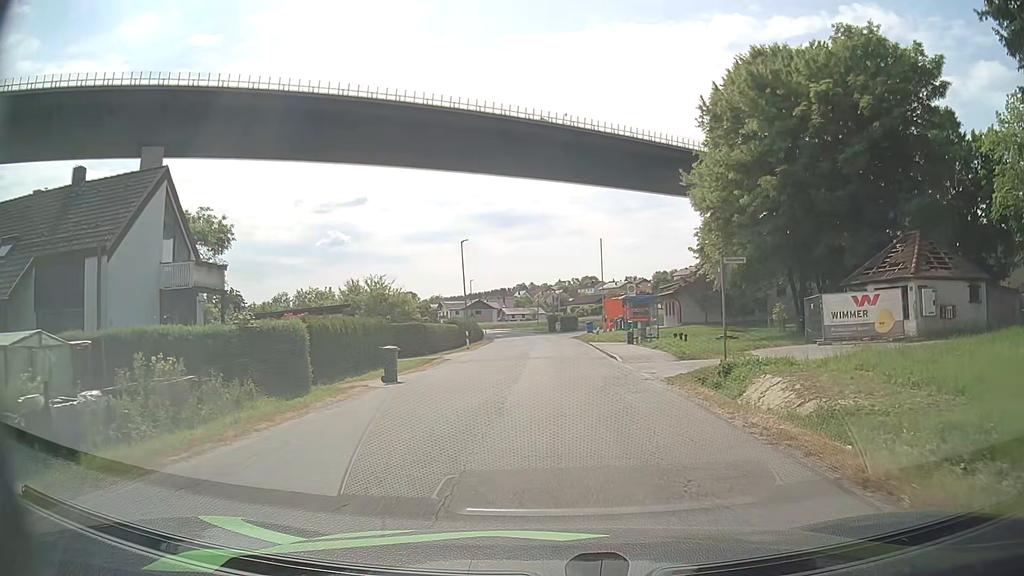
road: unclassified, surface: asphalt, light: Day
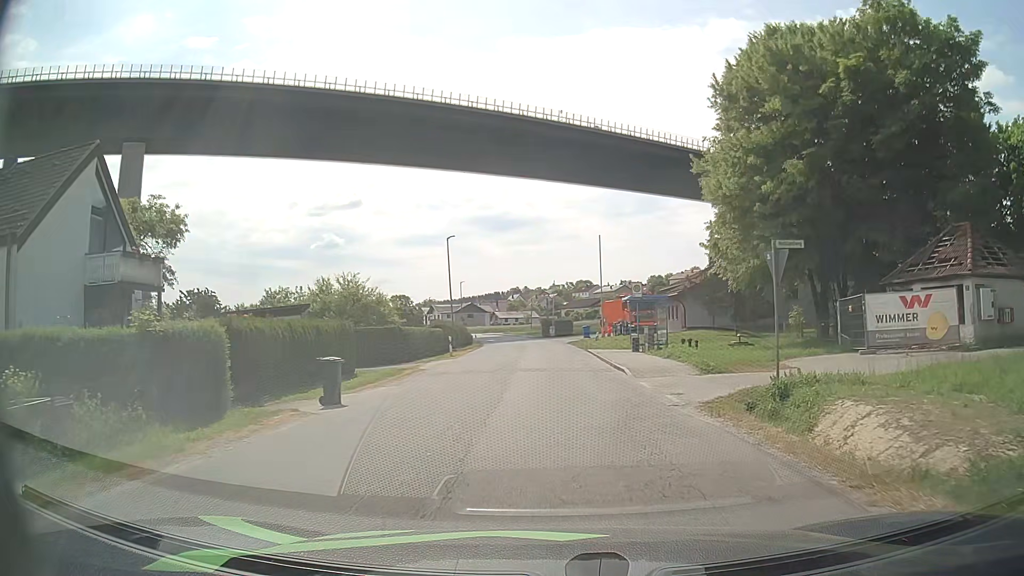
(0.0, +4.6) m; 0°
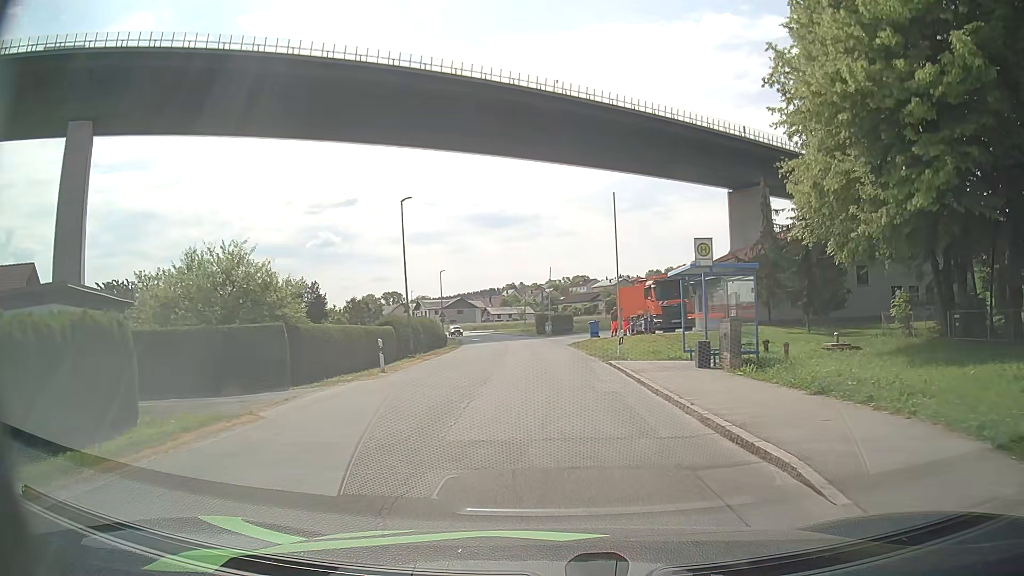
(+0.1, +14.2) m; +1°
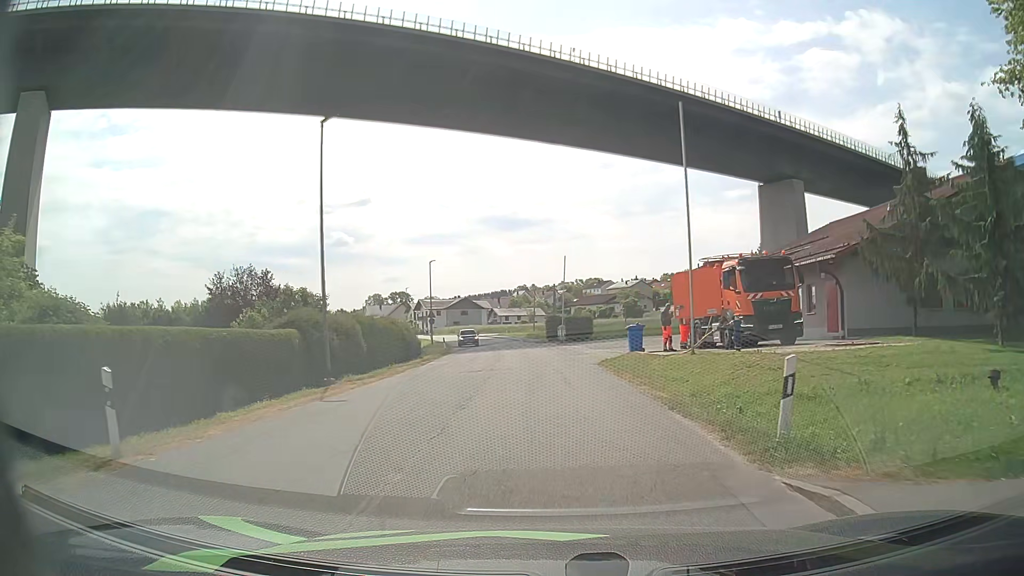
(-0.2, +15.0) m; -2°
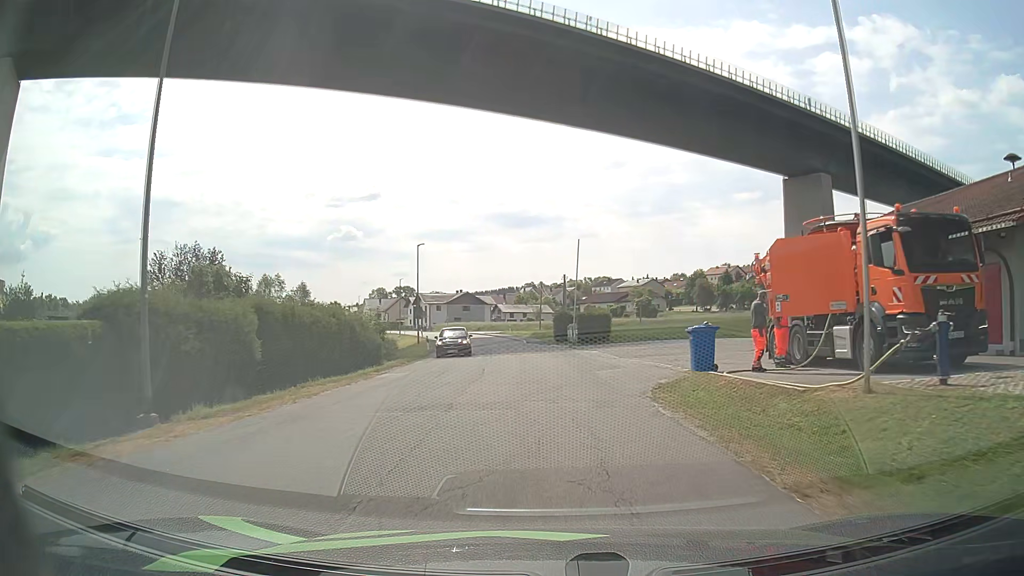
(0.0, +10.3) m; 0°
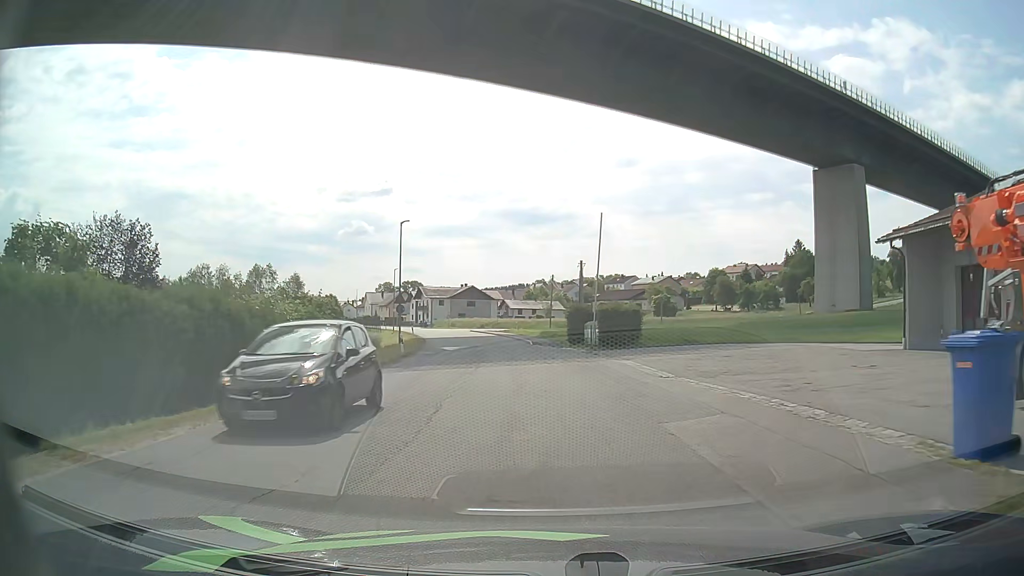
(-0.1, +10.6) m; -1°
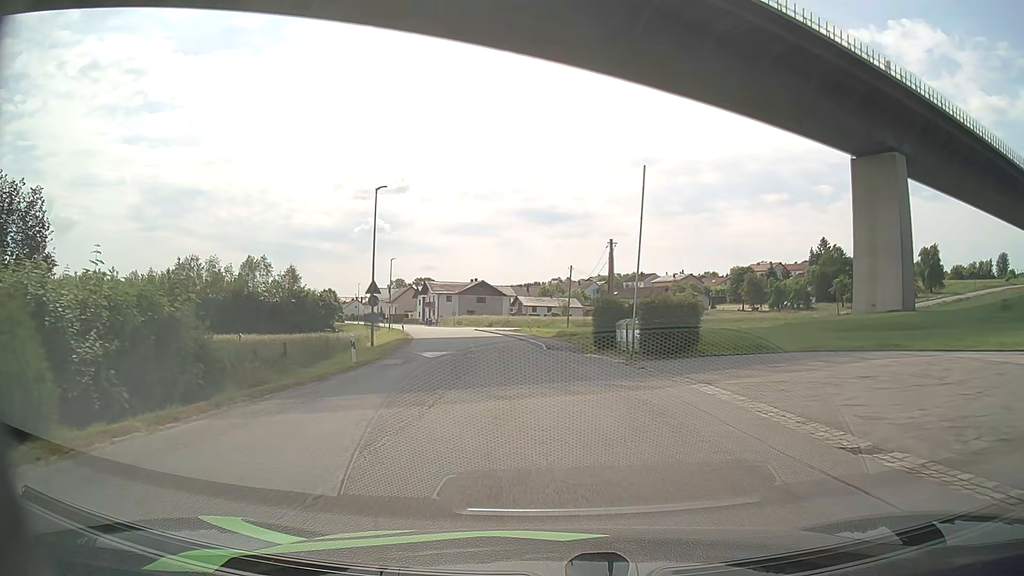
(0.0, +10.8) m; -1°
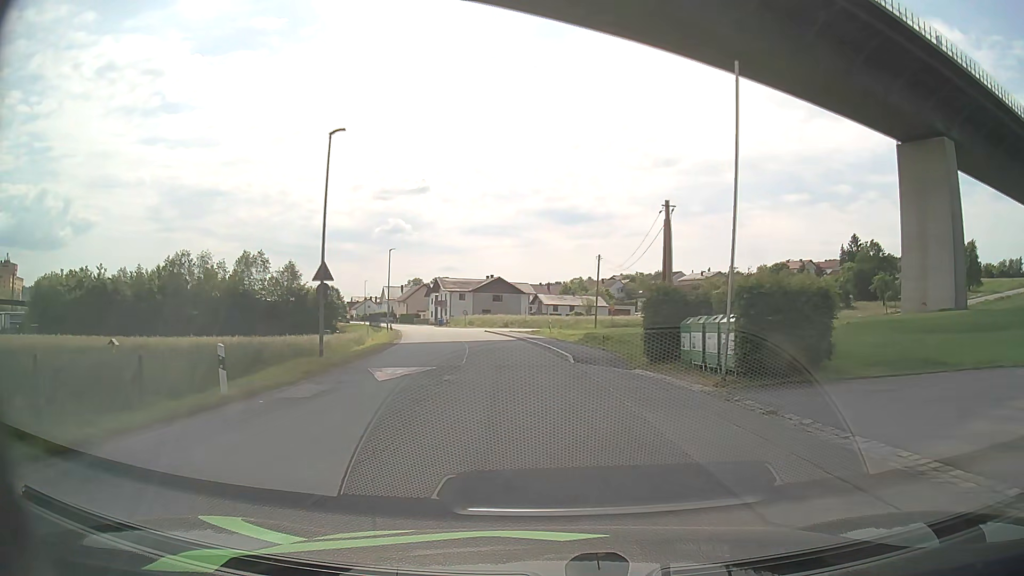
(-0.1, +10.8) m; -2°
